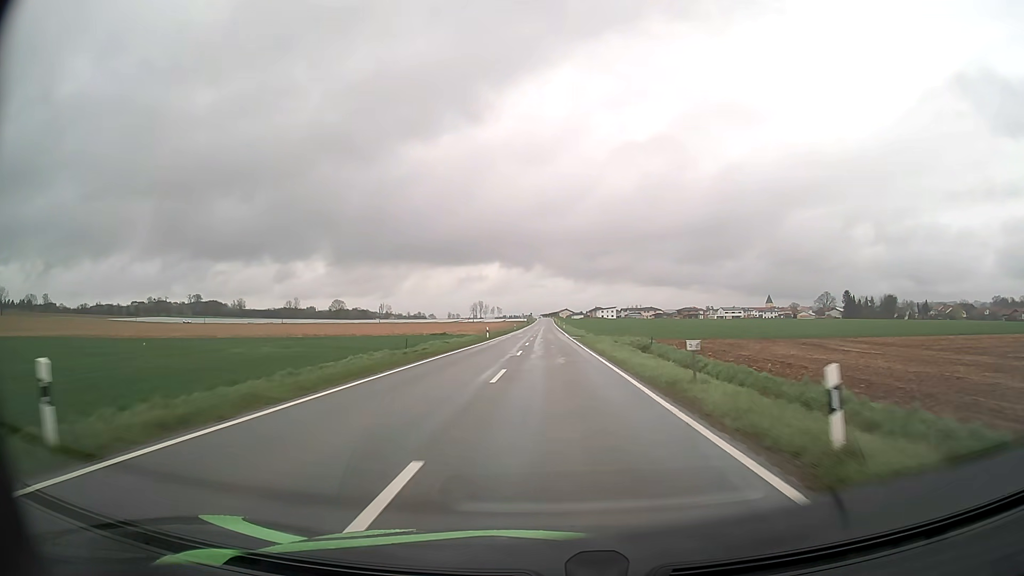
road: tertiary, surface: asphalt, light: Day
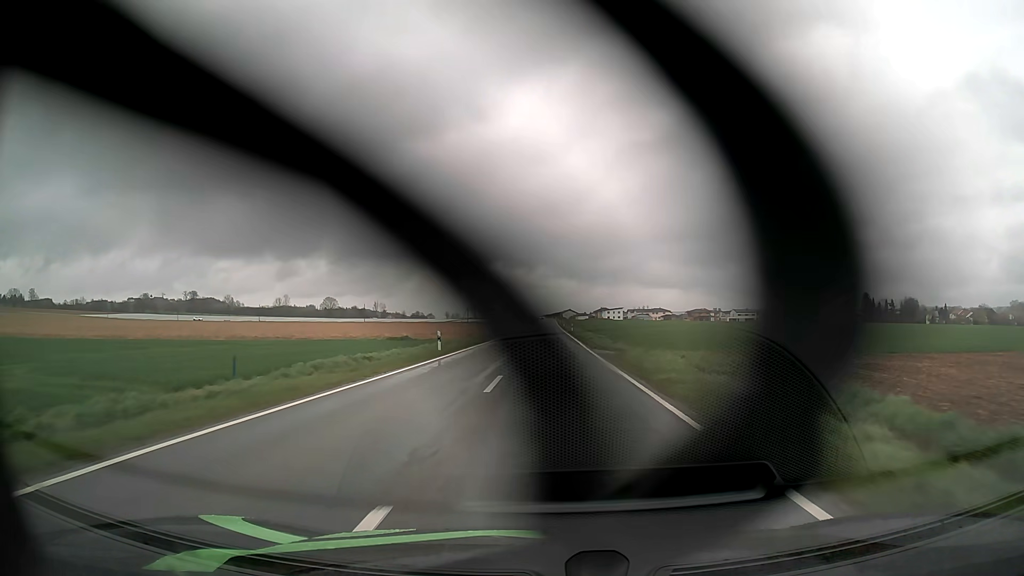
(-0.1, +26.7) m; 0°
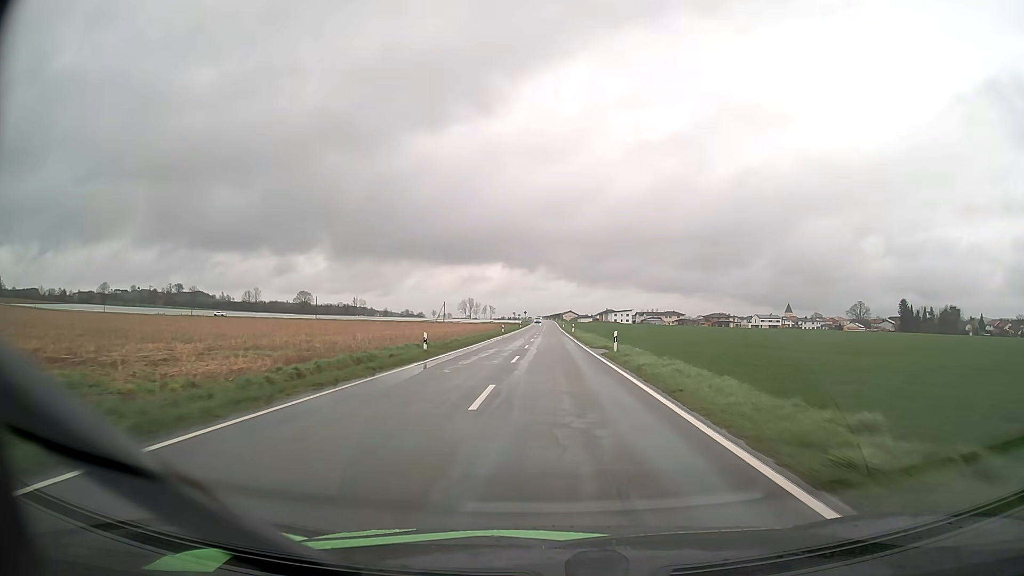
(0.0, +53.2) m; 0°
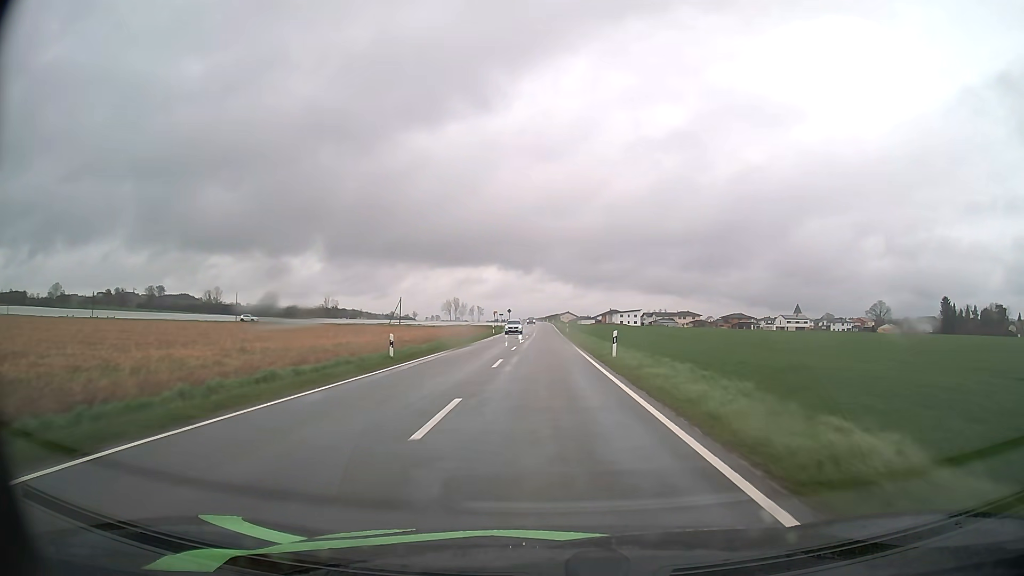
(+0.3, +52.0) m; 0°
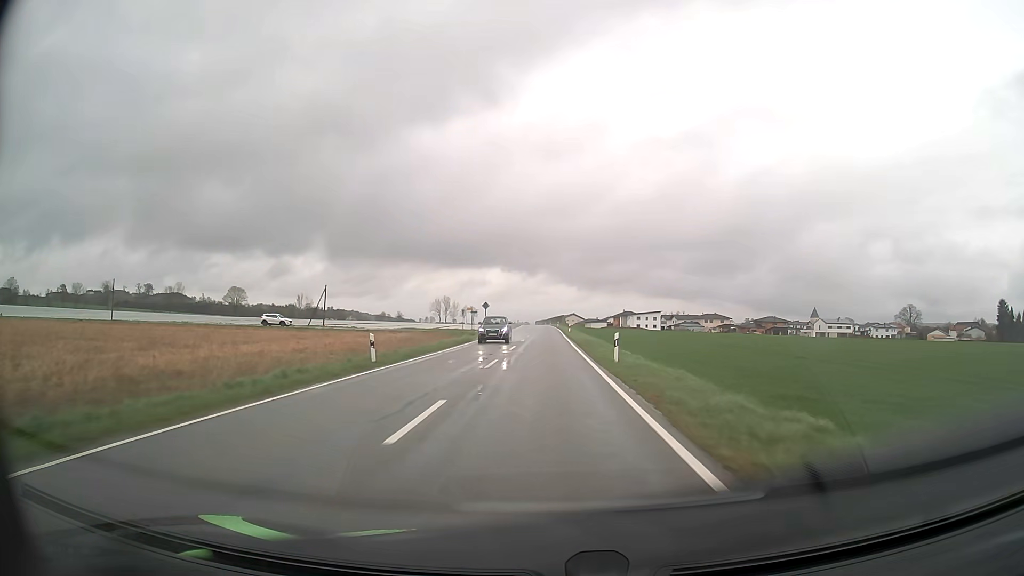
(0.0, +50.5) m; 0°
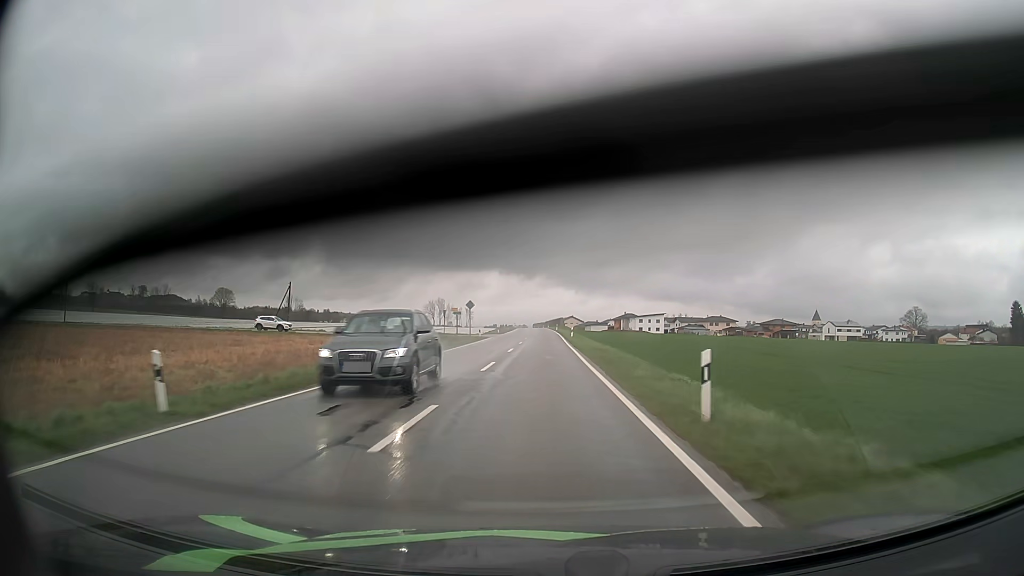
(0.0, +12.7) m; 0°
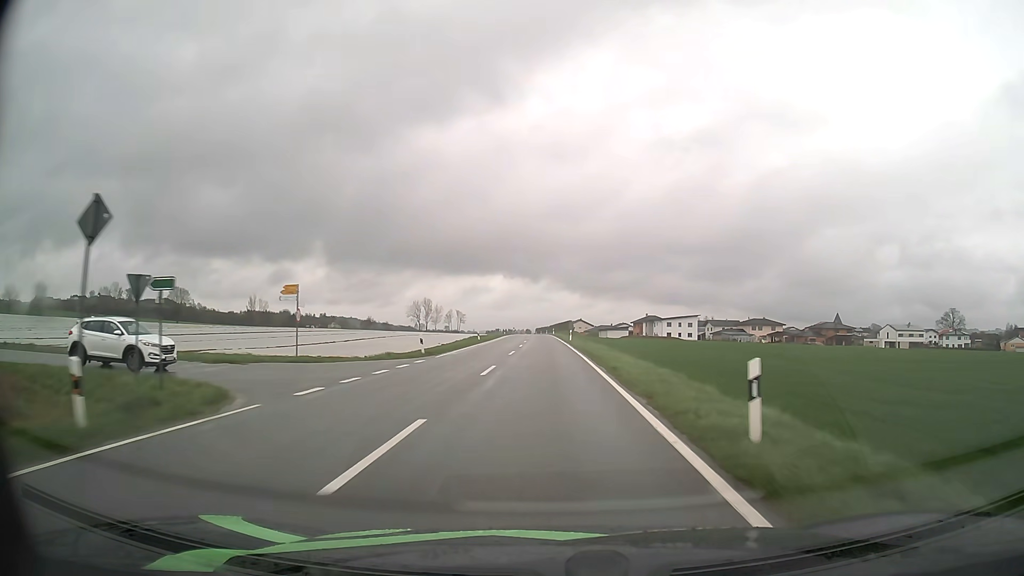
(0.0, +51.5) m; 0°
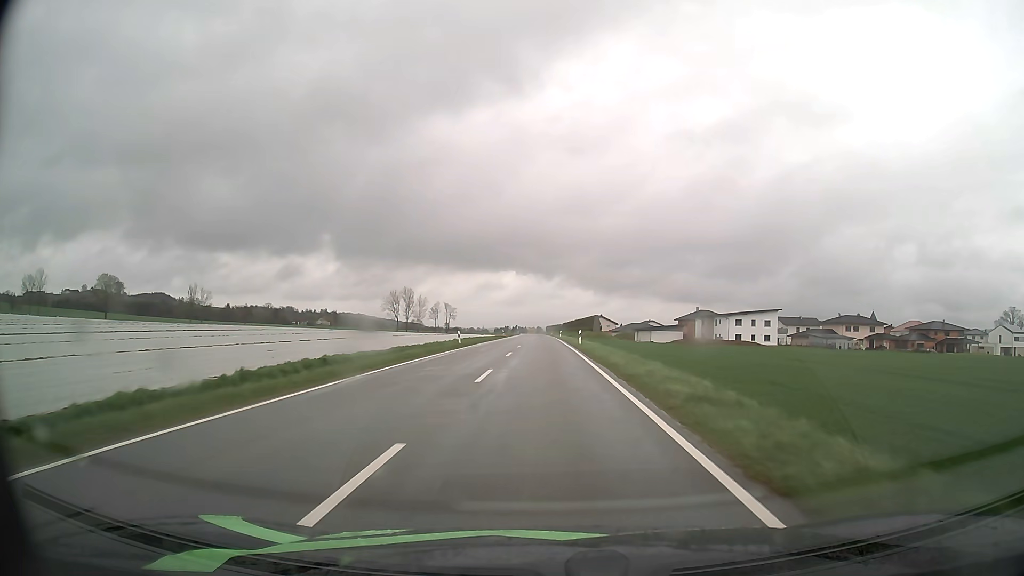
(-0.3, +64.8) m; -1°
(0, +10) (0, +20) (0, +30) (0, +40) (0, +50) (0, +60) (0, +70) (0, +80) (0, +90) (0, +100) m
